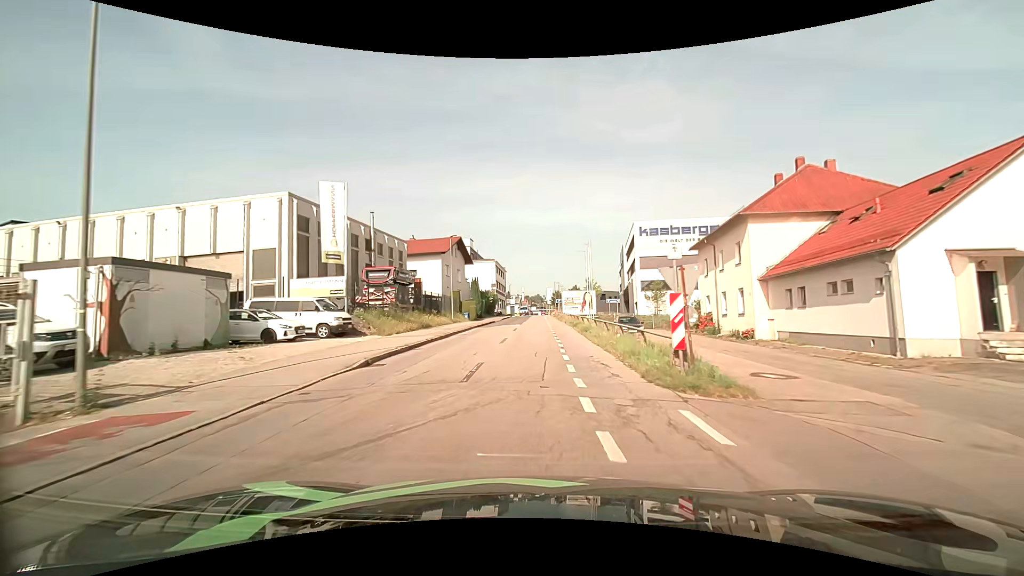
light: Day
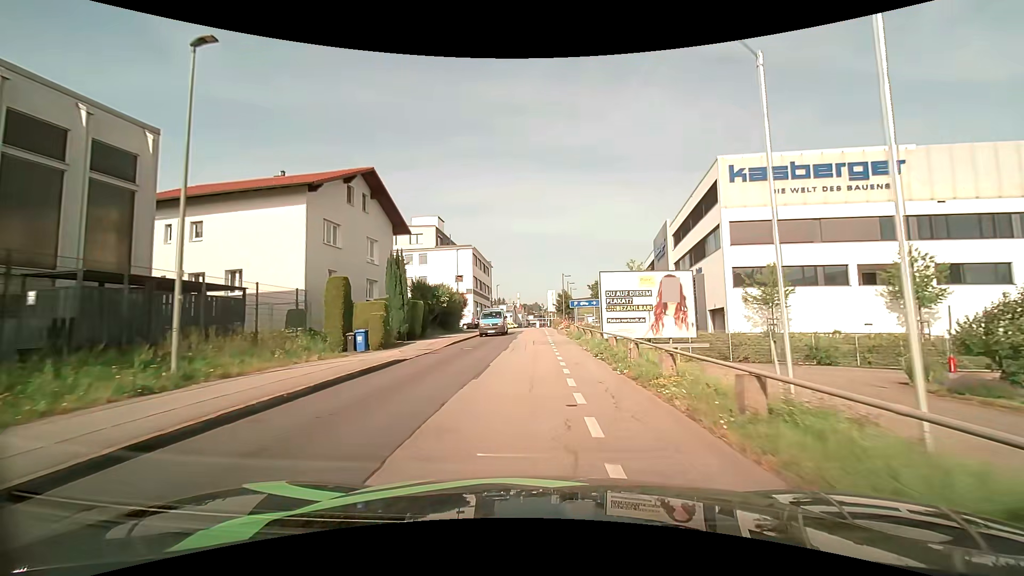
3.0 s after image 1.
(-0.1, +35.1) m; 0°
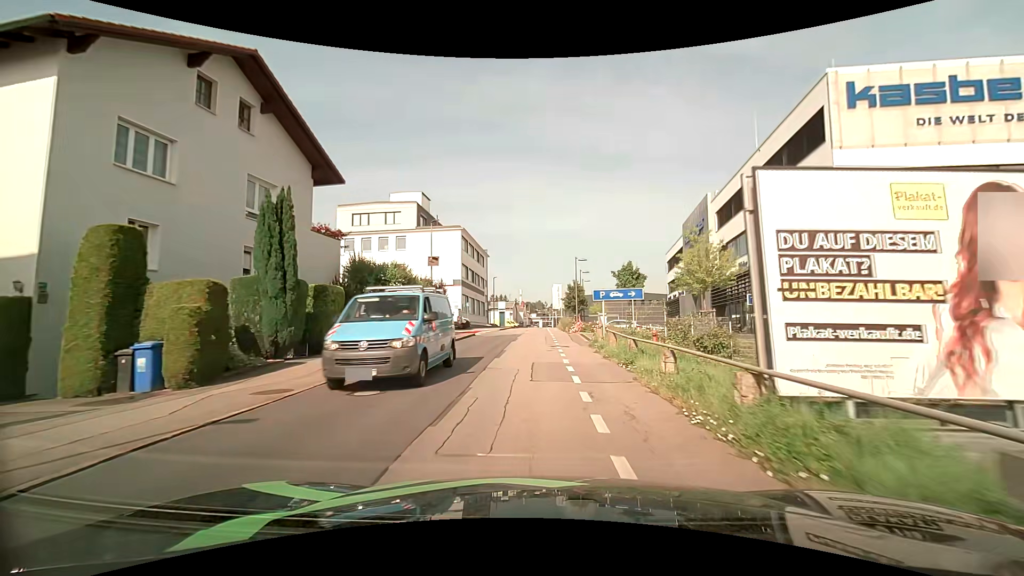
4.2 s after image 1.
(-0.1, +13.9) m; 0°
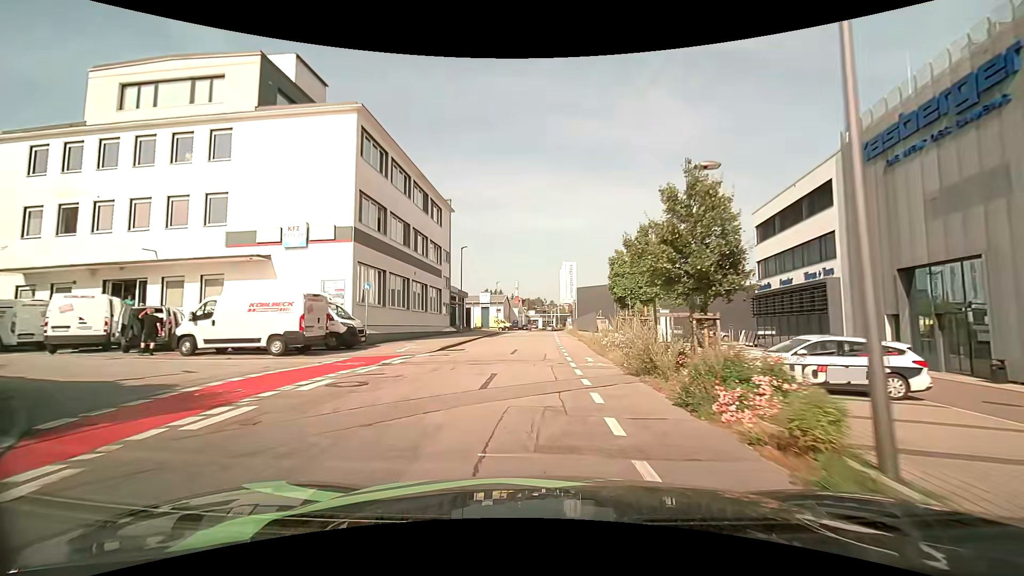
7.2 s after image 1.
(-0.1, +34.5) m; 0°
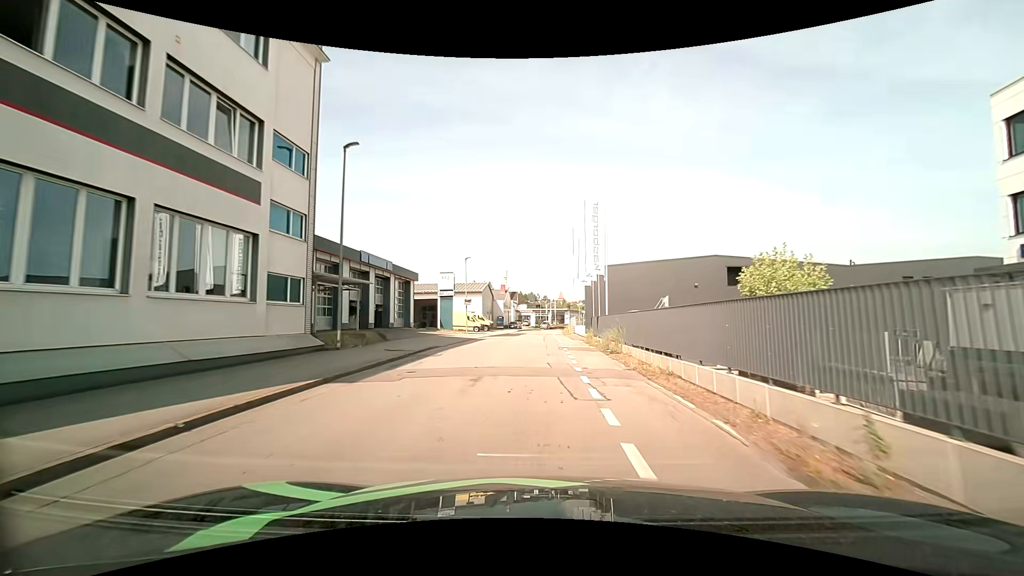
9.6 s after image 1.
(0.0, +27.8) m; 0°
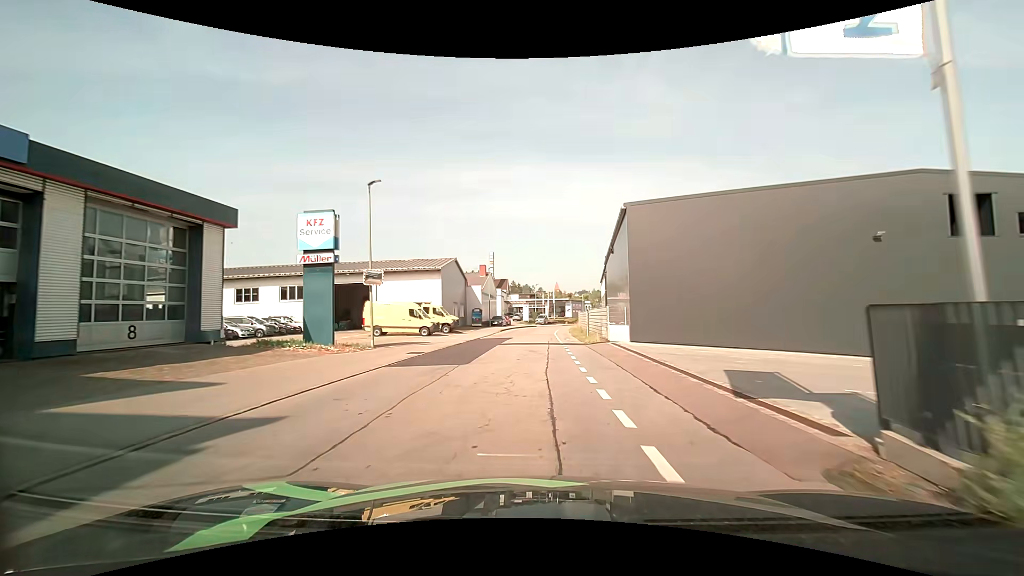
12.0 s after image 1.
(+0.3, +28.2) m; 0°
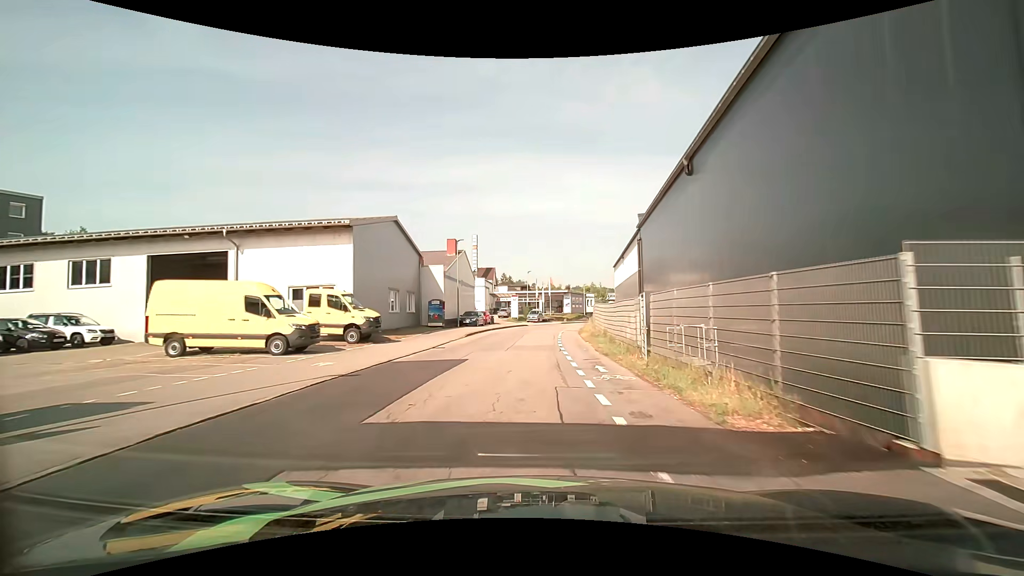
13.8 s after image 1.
(+0.2, +20.9) m; +1°
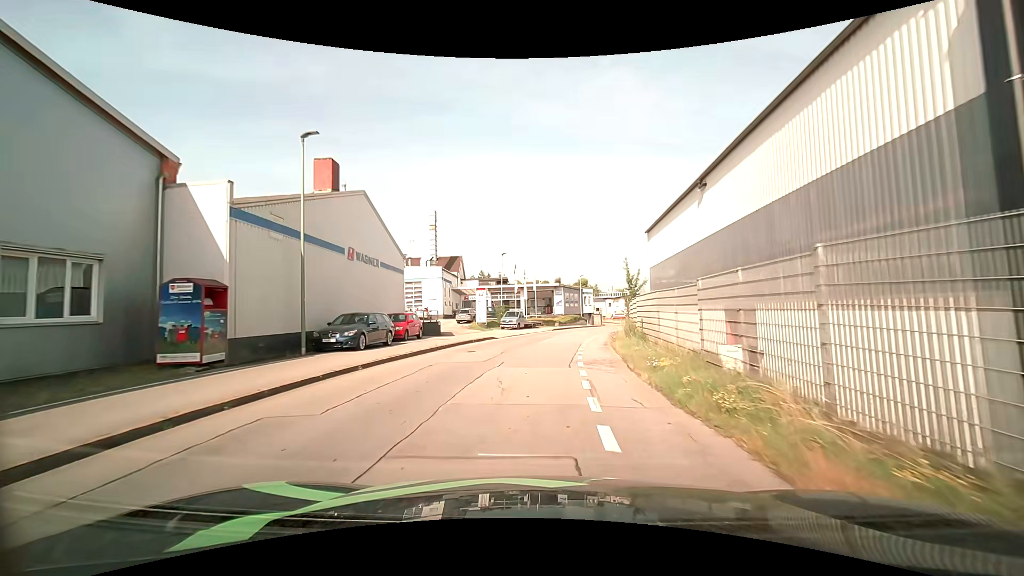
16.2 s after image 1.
(+0.6, +26.8) m; +2°
(0, +10) (+1, +20) (+2, +30) (+3, +40) (+5, +50) (+8, +59) (+11, +69) (+15, +78) (+19, +87) (+23, +96) m
